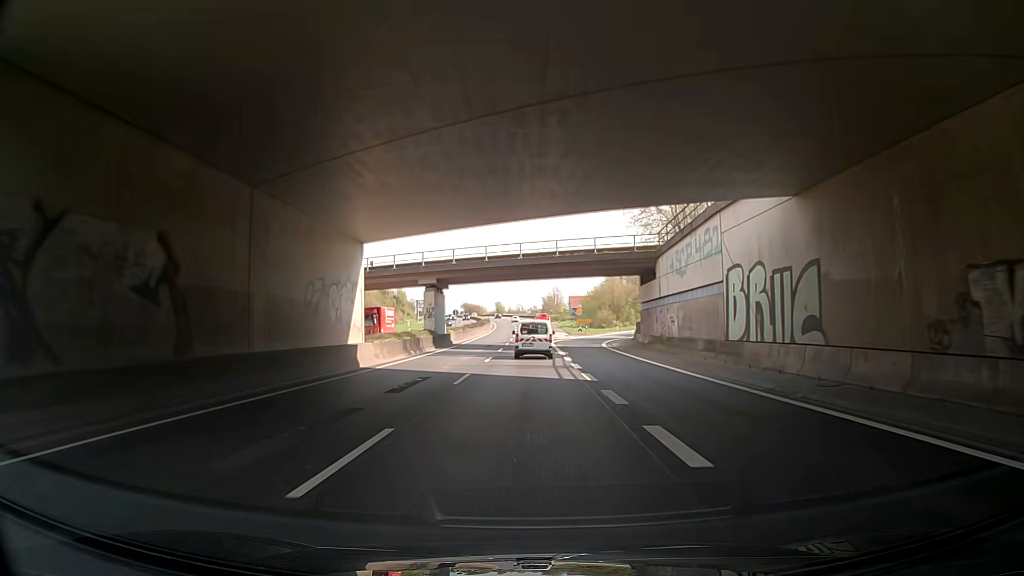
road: trunk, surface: asphalt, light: Day
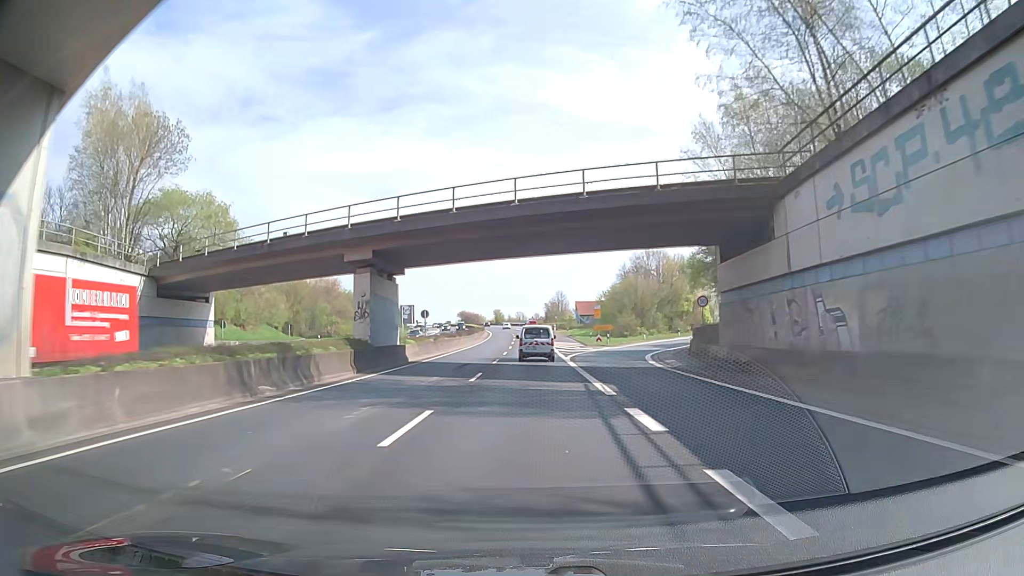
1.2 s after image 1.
(-0.3, +21.2) m; -1°
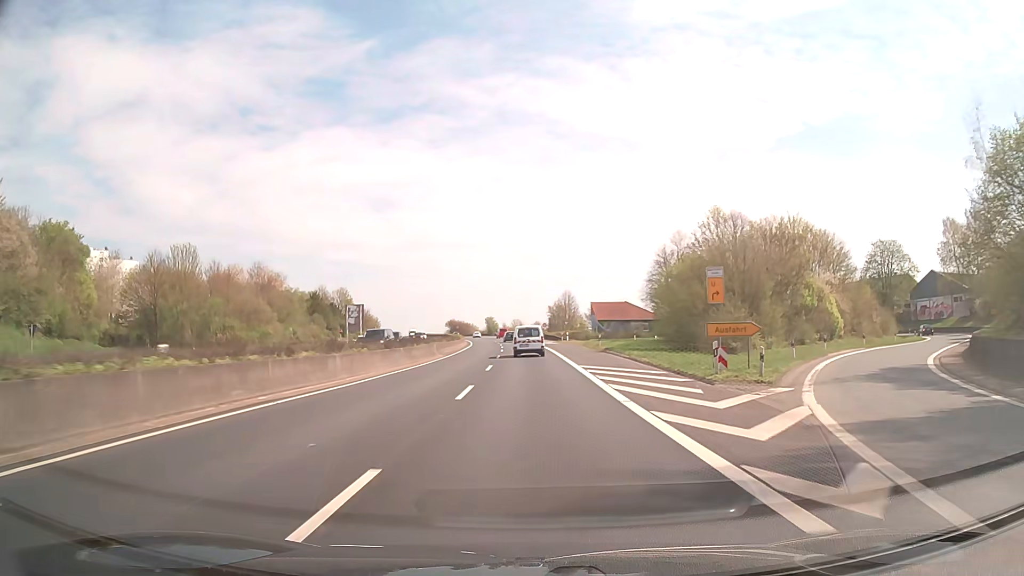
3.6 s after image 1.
(+0.7, +41.6) m; +1°
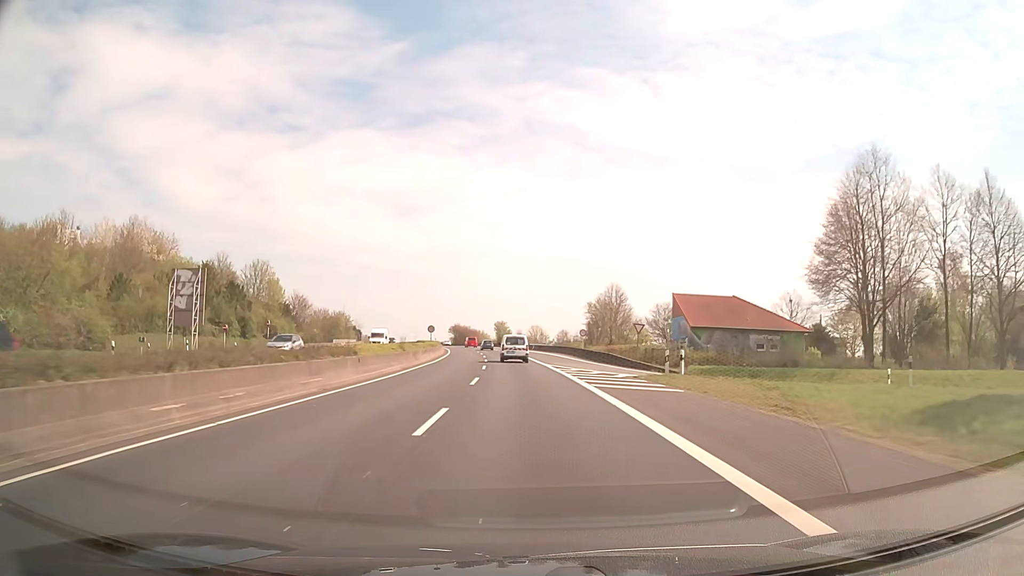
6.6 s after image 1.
(-0.6, +53.9) m; -2°
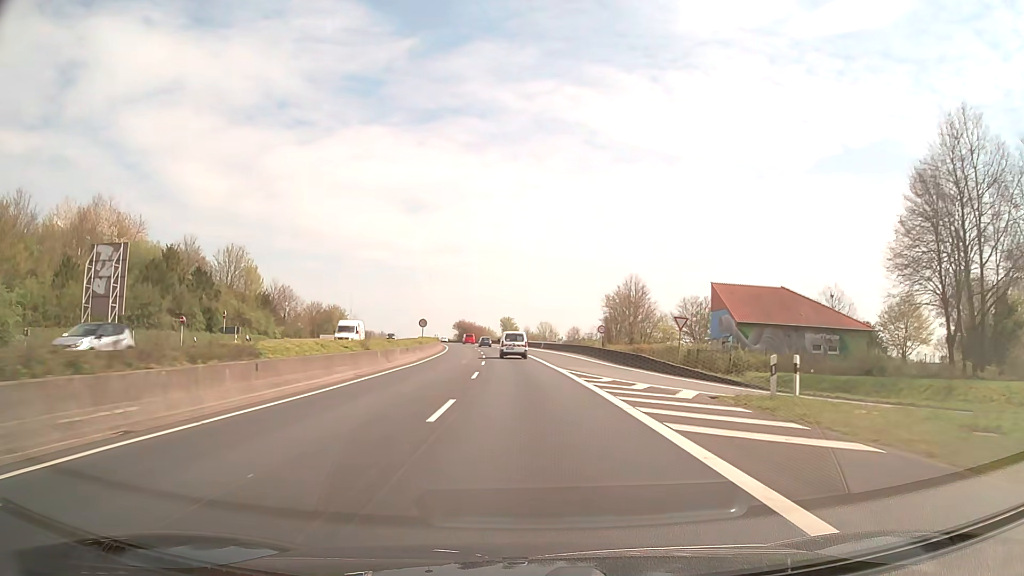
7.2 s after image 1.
(-0.1, +10.8) m; -1°
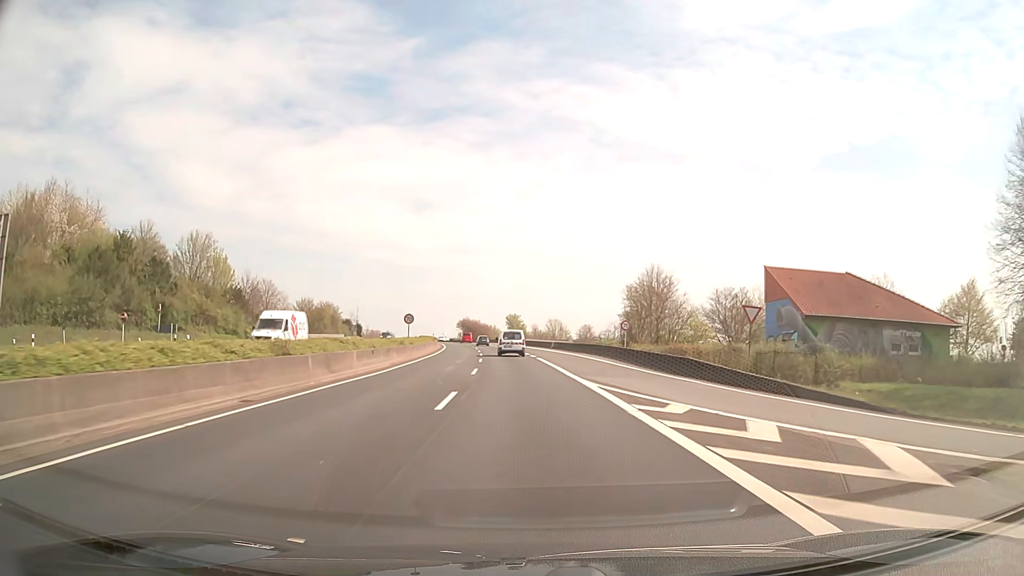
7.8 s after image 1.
(0.0, +10.8) m; -1°
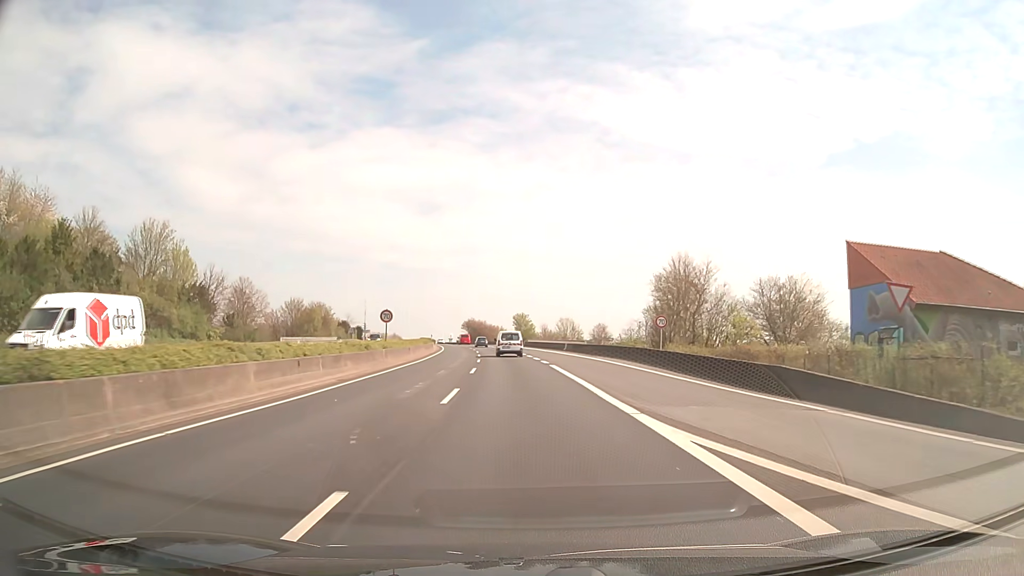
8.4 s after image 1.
(-0.1, +10.7) m; -1°
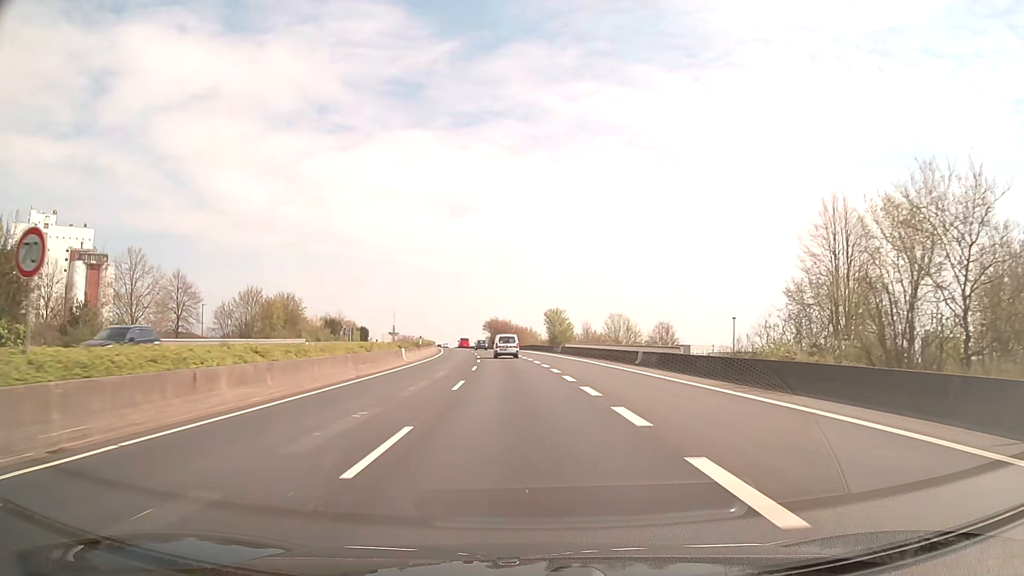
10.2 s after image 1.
(-0.7, +31.7) m; -3°
(0, +10) (0, +20) (-1, +30) (-1, +40) (-2, +50) (-3, +60) (-4, +70) (-5, +80) (-6, +90) (-7, +100) m
